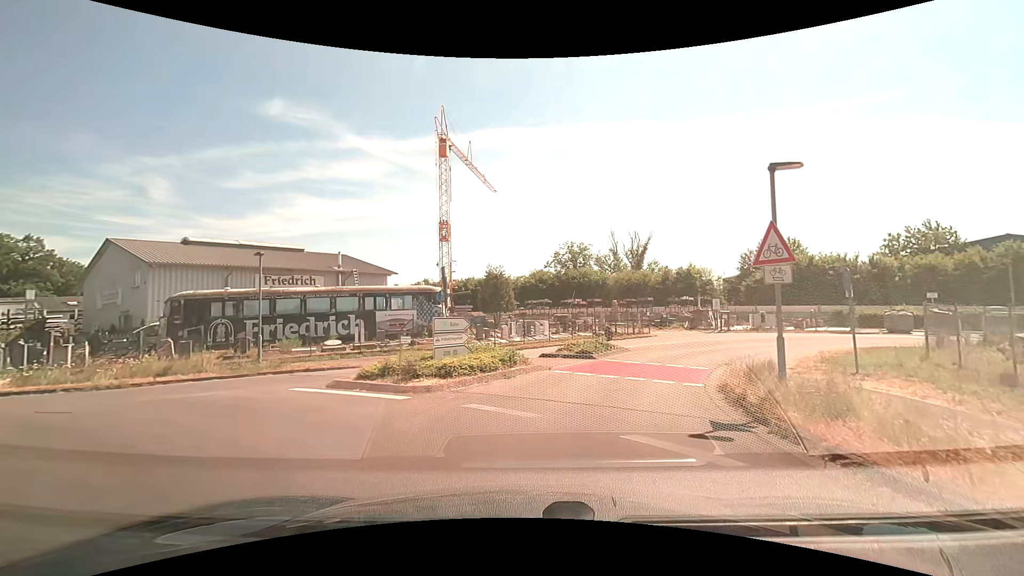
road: secondary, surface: asphalt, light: Day
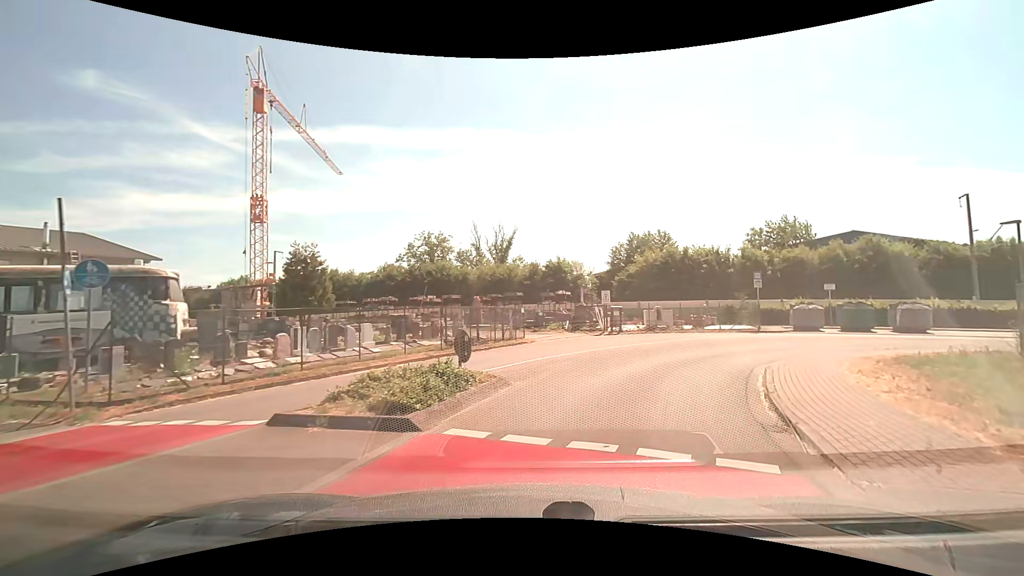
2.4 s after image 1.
(+1.4, +11.3) m; +16°
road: unclassified
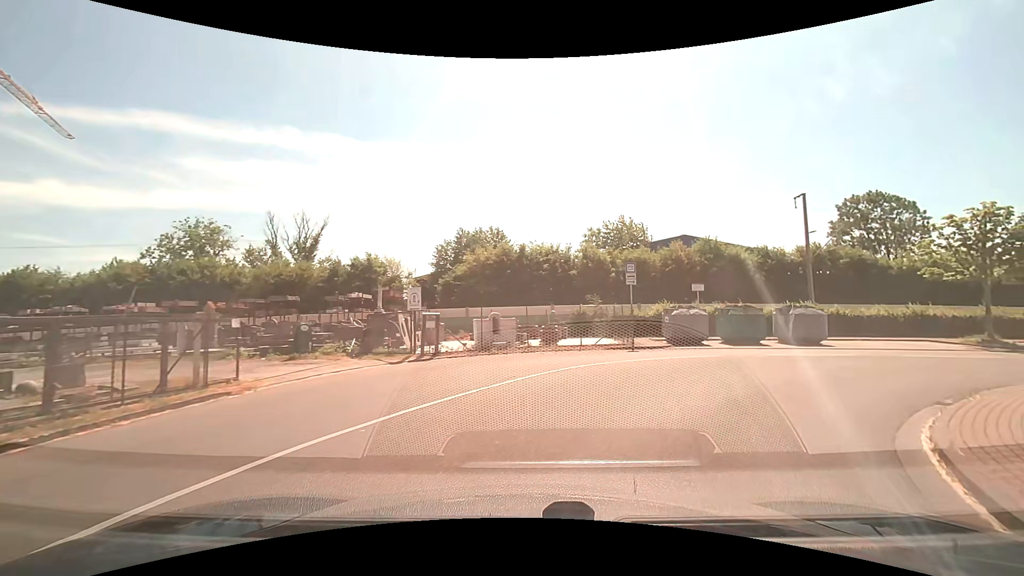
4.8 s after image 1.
(+1.8, +11.4) m; +18°
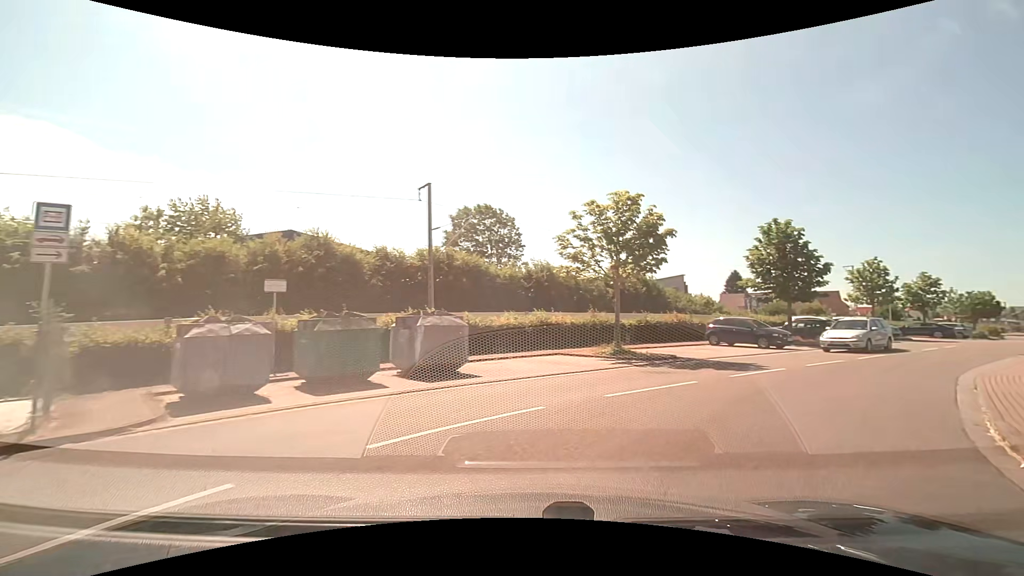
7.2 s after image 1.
(+3.7, +10.7) m; +43°
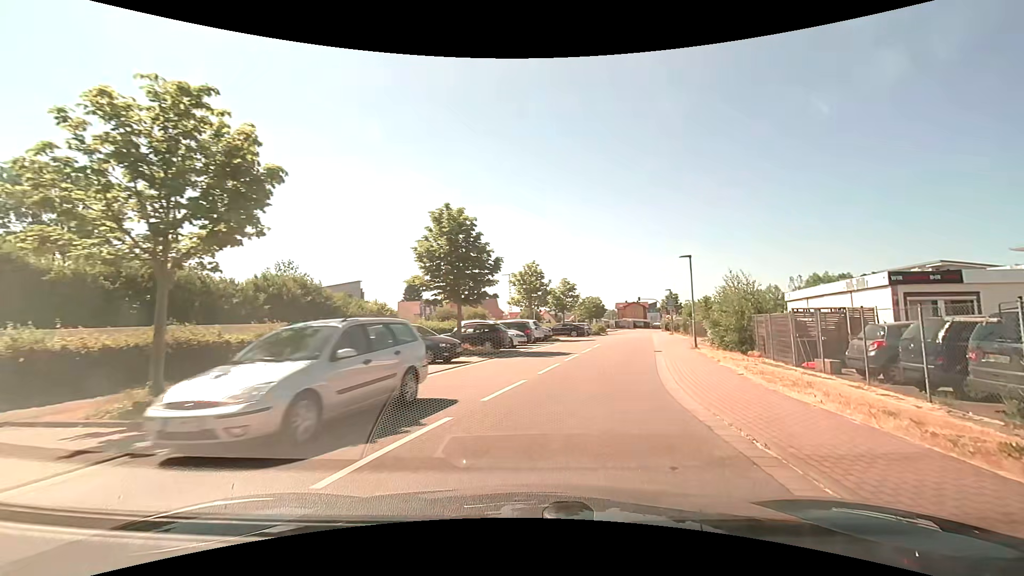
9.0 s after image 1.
(+2.6, +7.8) m; +35°
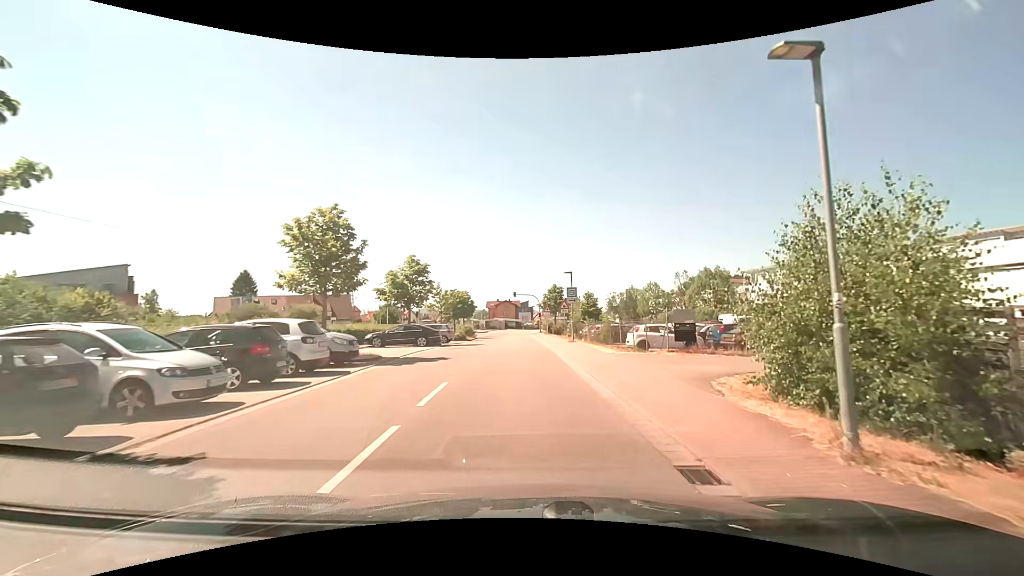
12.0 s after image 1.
(+2.5, +18.2) m; +14°
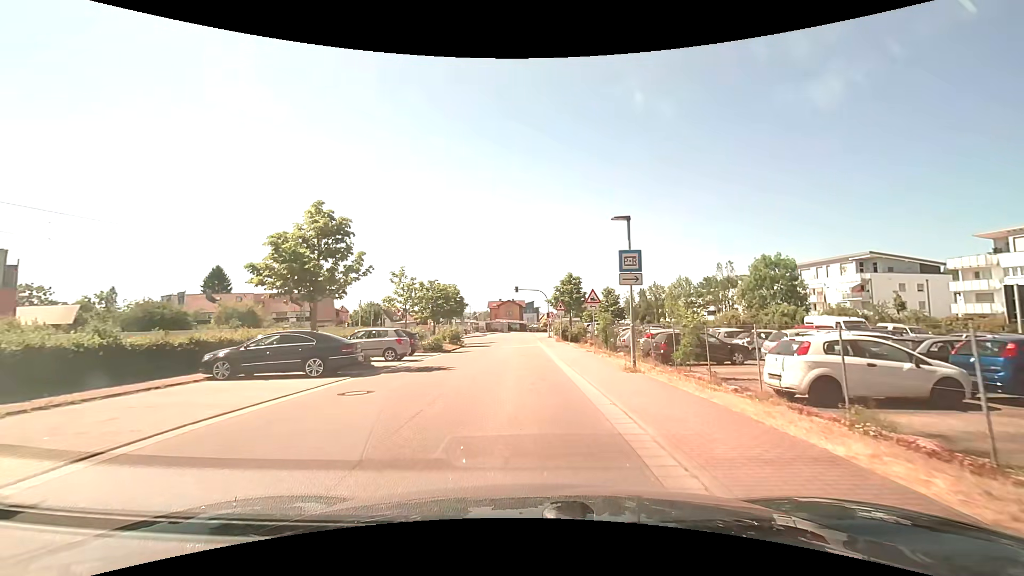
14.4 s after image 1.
(+0.1, +15.9) m; 0°
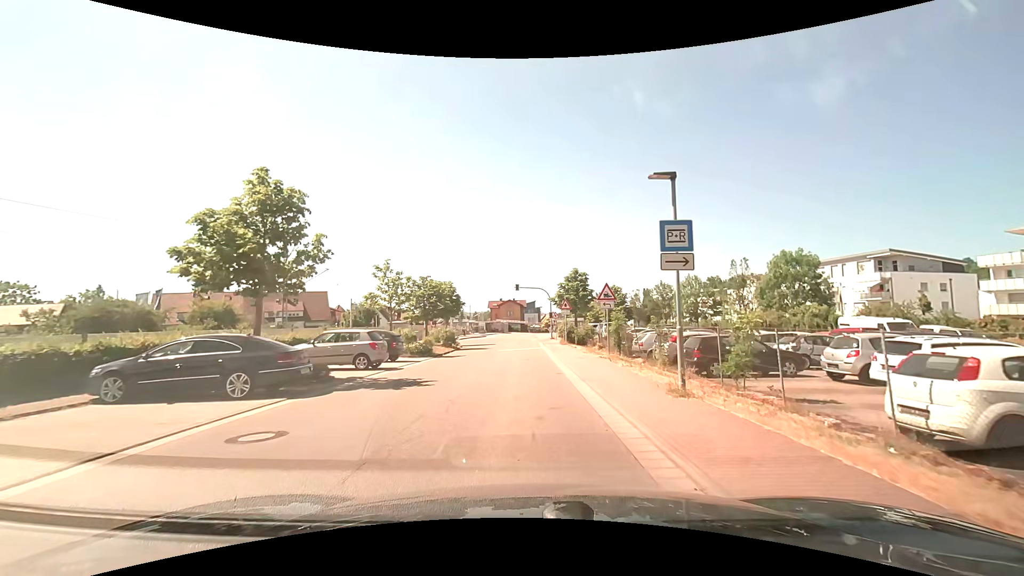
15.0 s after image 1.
(0.0, +4.0) m; 0°
(0, +10) (0, +20) (0, +30) (0, +40) (-1, +50) (-2, +60) (-8, +67) (-18, +70) (-28, +70) (-38, +70) m
